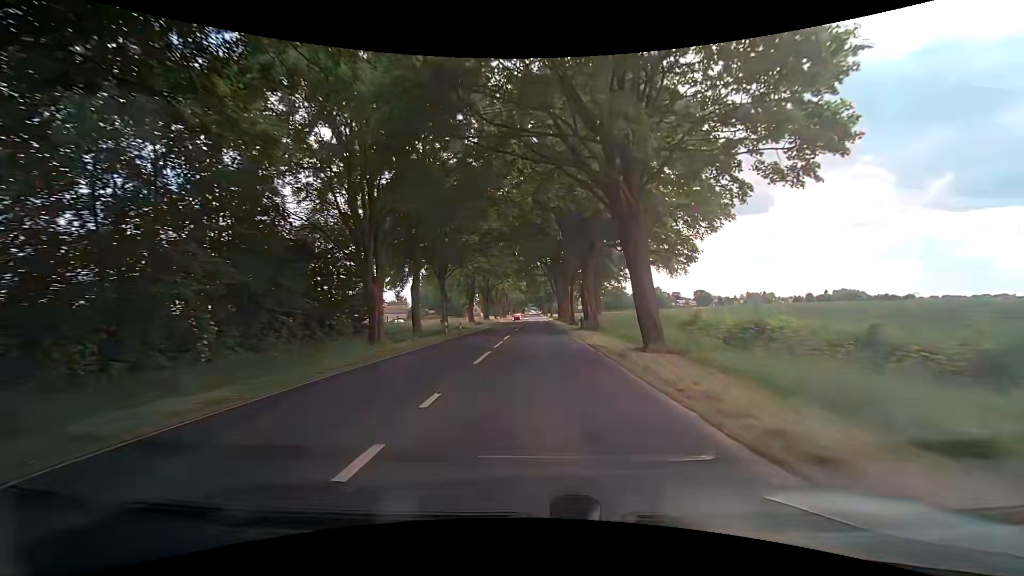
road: secondary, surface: asphalt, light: Day
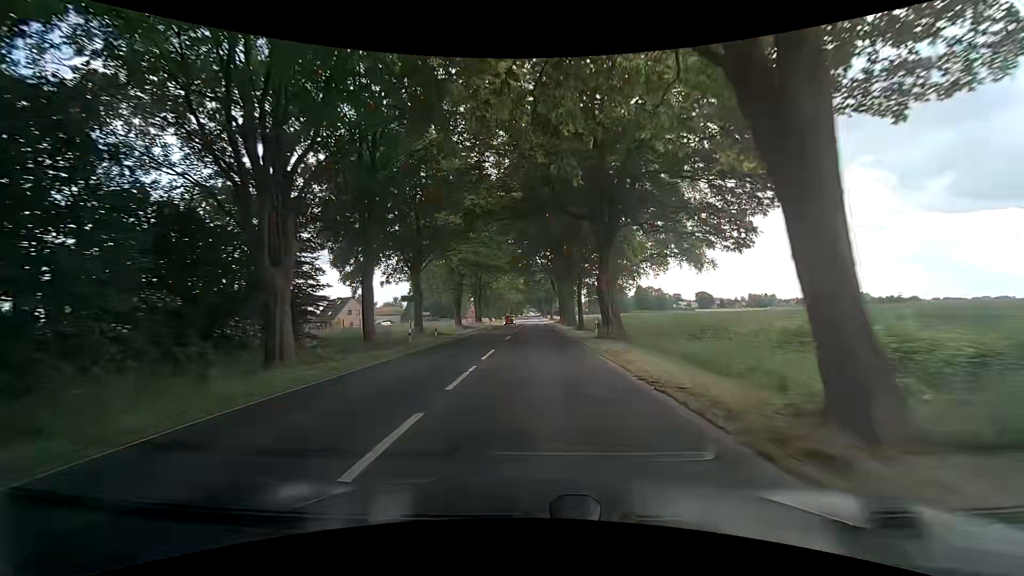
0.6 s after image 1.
(0.0, +10.3) m; 0°
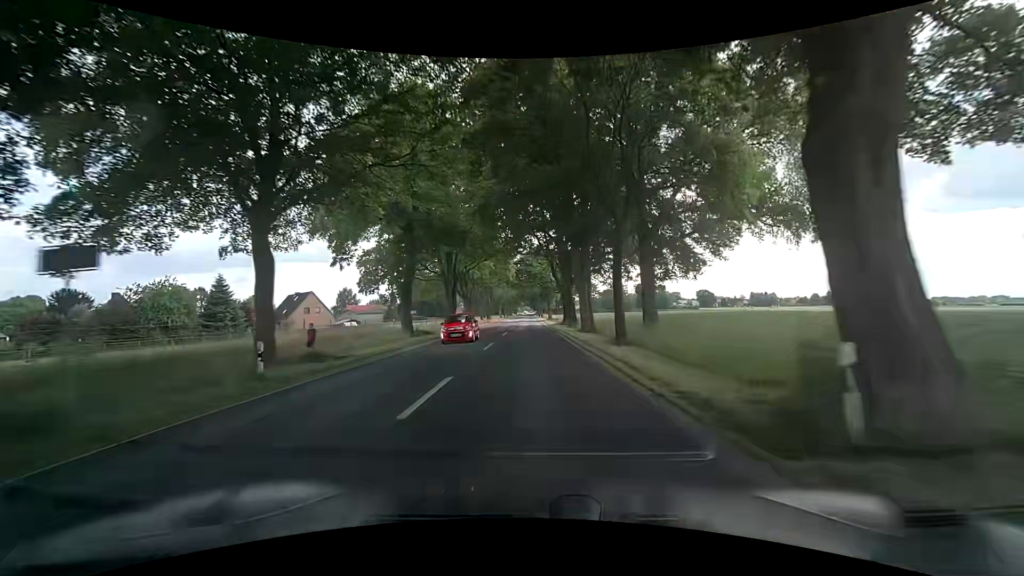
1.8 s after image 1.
(0.0, +20.6) m; +1°
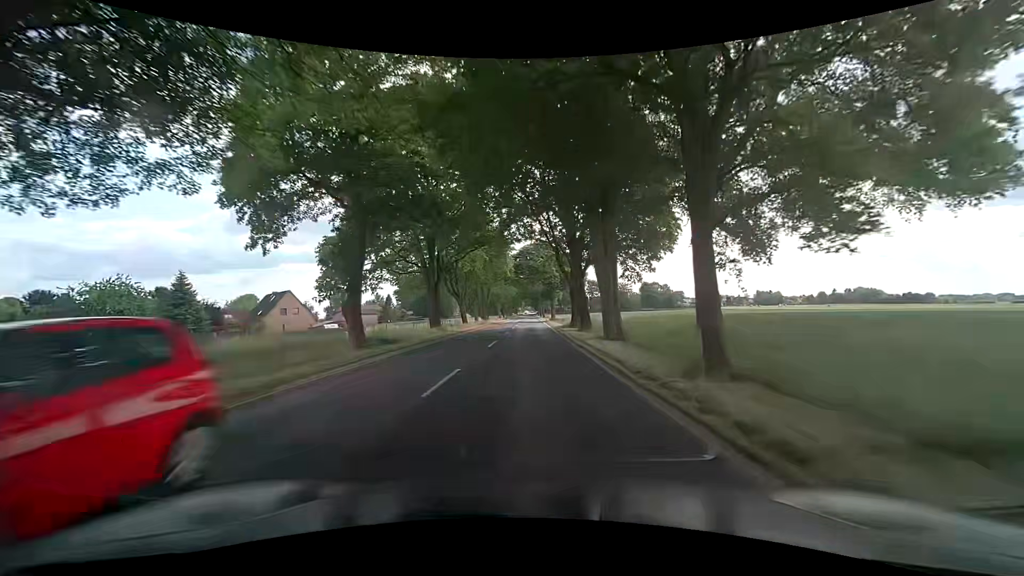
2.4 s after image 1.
(-0.1, +10.4) m; -1°
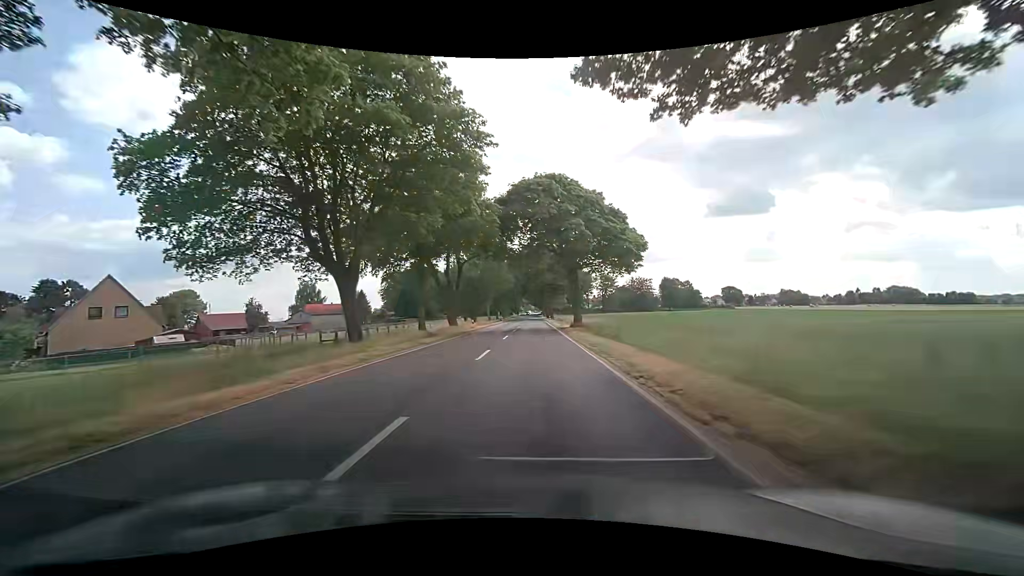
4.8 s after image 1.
(-0.1, +41.9) m; 0°
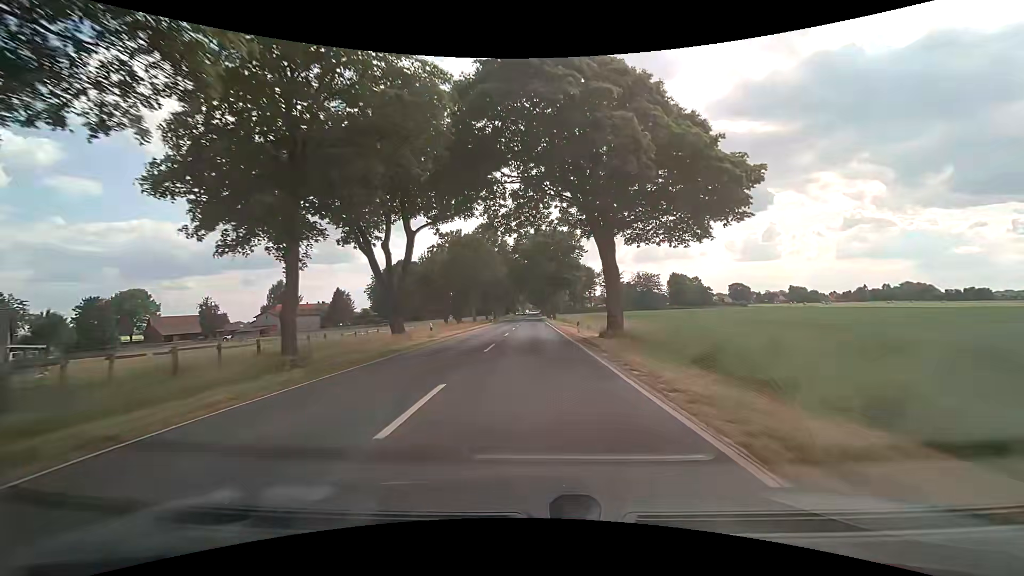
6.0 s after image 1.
(0.0, +21.2) m; 0°
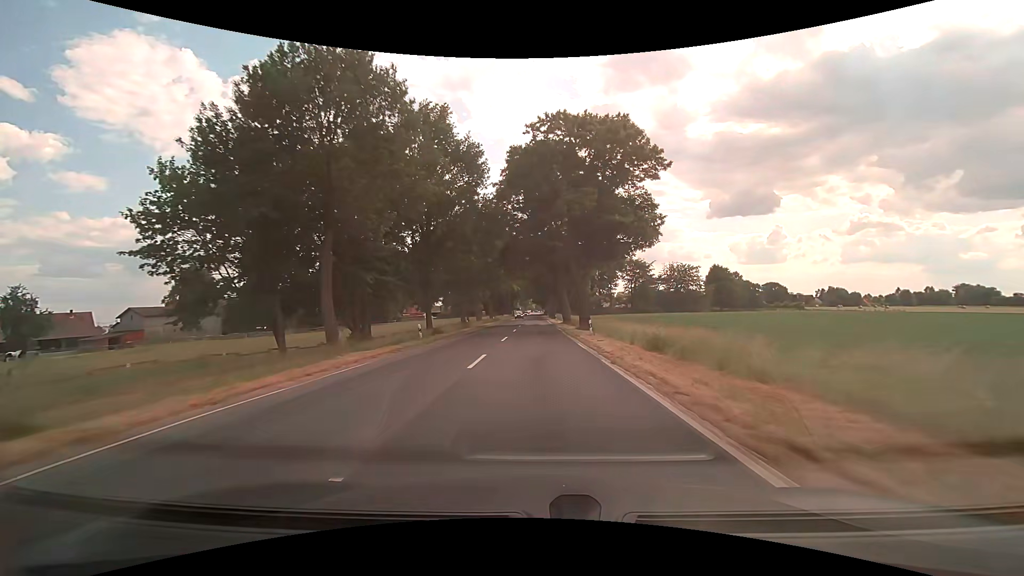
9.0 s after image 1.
(0.0, +53.5) m; 0°
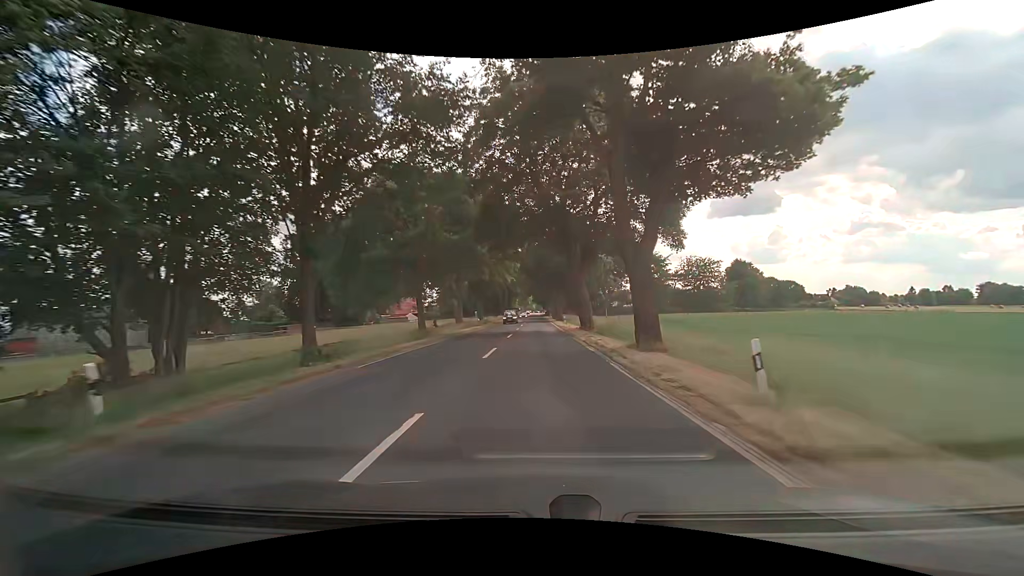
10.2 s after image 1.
(0.0, +21.6) m; 0°
(0, +10) (0, +20) (0, +30) (0, +40) (0, +50) (0, +60) (+1, +70) (+1, +80) (+1, +90) (+1, +100) m
